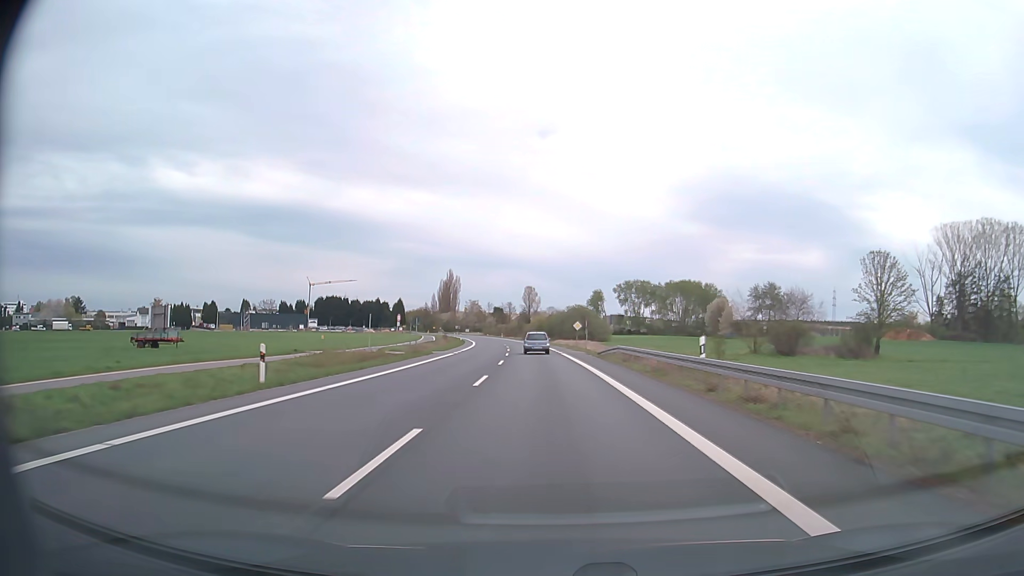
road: secondary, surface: asphalt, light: Day
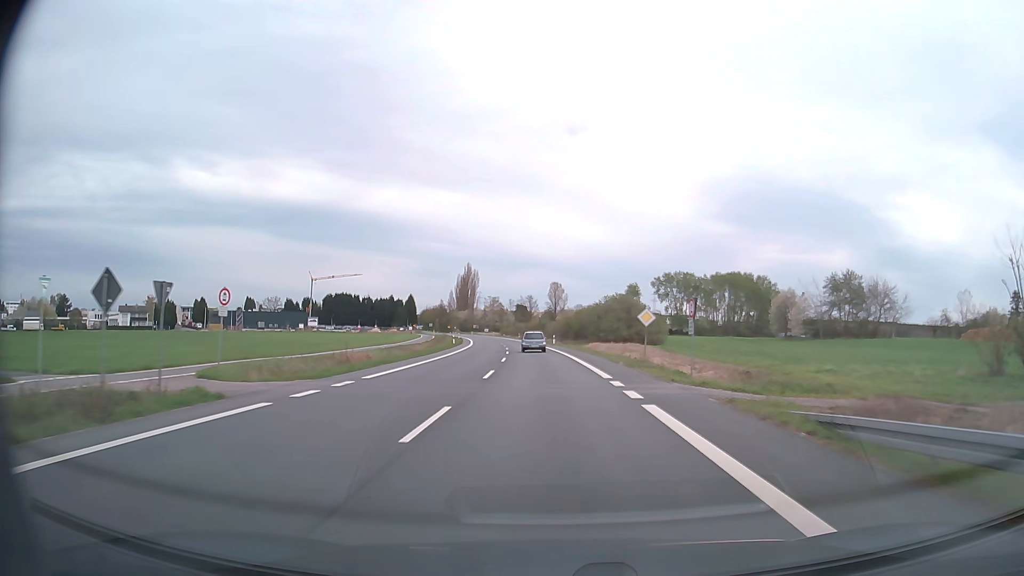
(-0.6, +32.9) m; -2°
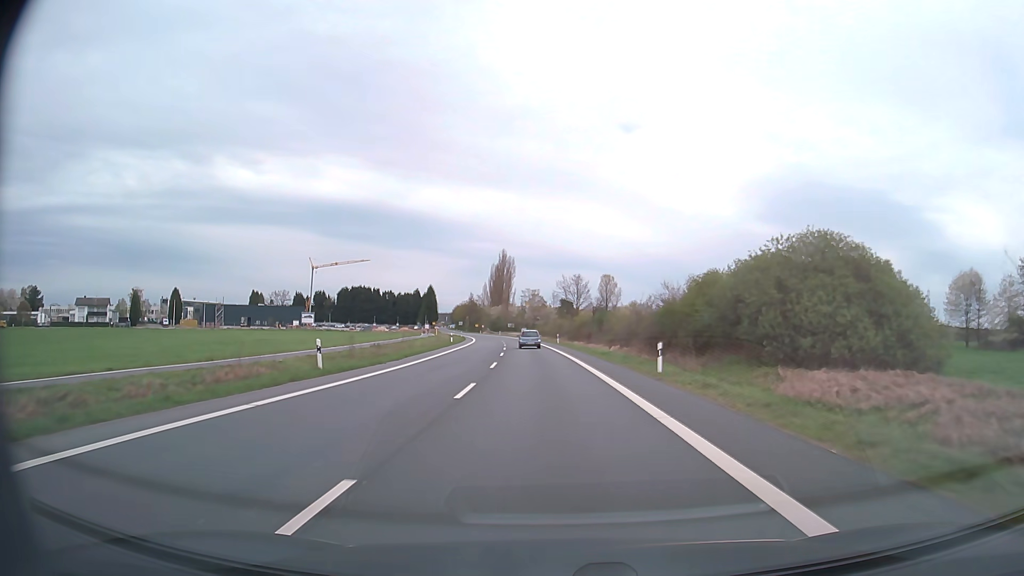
(-1.8, +54.0) m; -4°
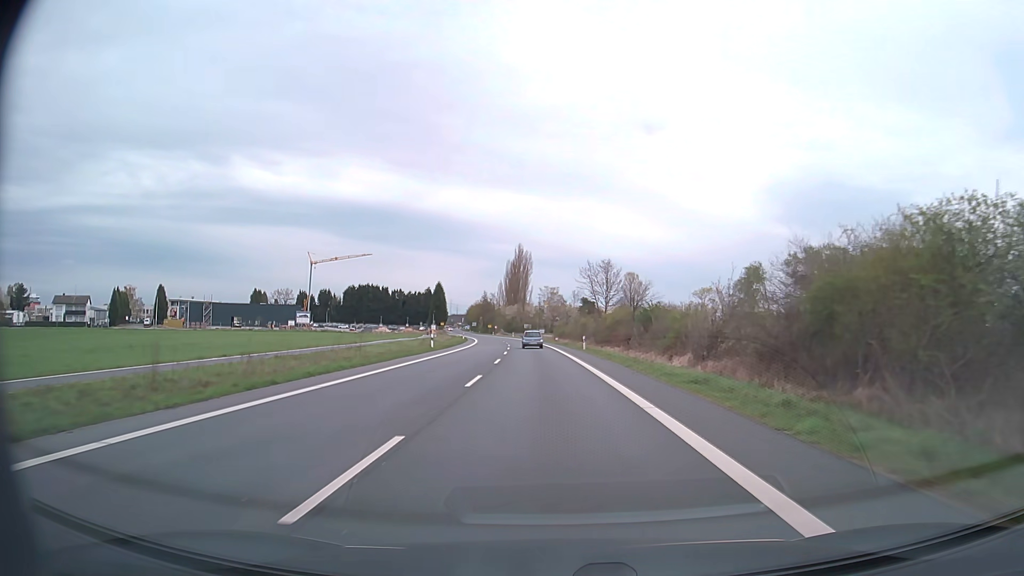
(-0.3, +21.3) m; -2°
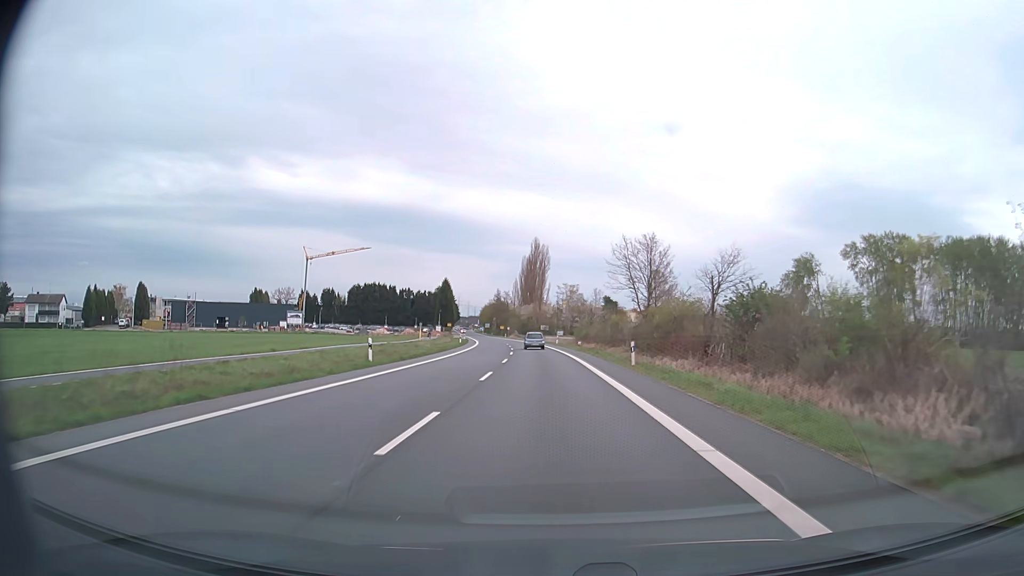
(-0.3, +21.2) m; -2°
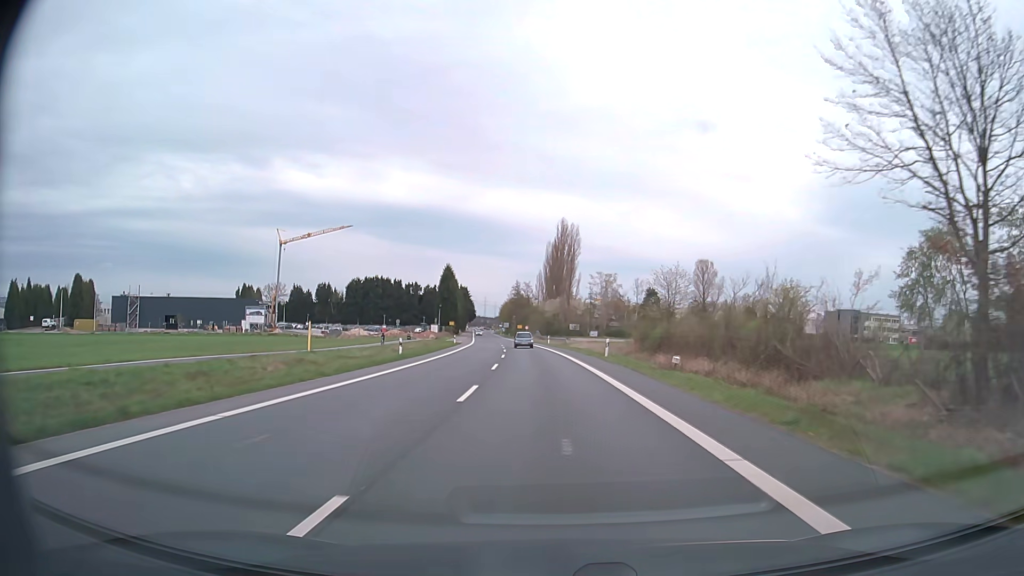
(-0.9, +41.8) m; -2°
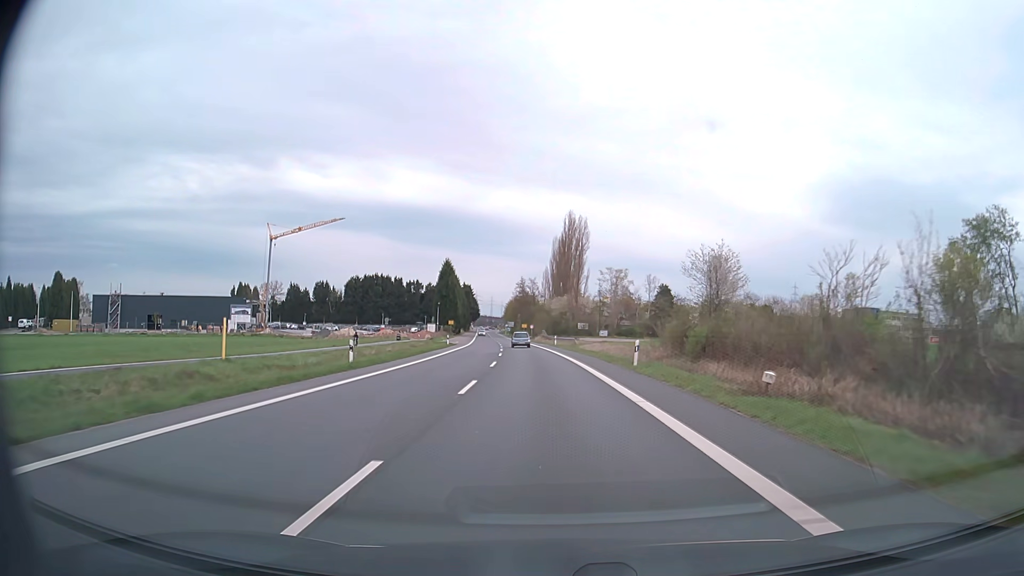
(0.0, +10.4) m; -1°
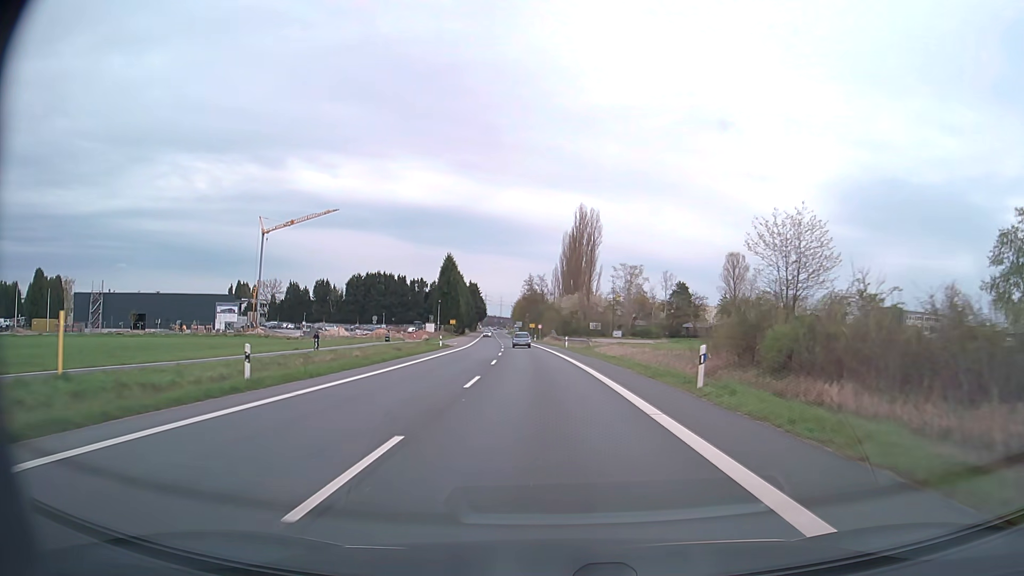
(-0.1, +10.3) m; -1°
(0, +10) (0, +20) (-1, +30) (-1, +40) (-2, +50) (-3, +60) (-3, +70) (-4, +80) (-5, +90) (-6, +100) m
